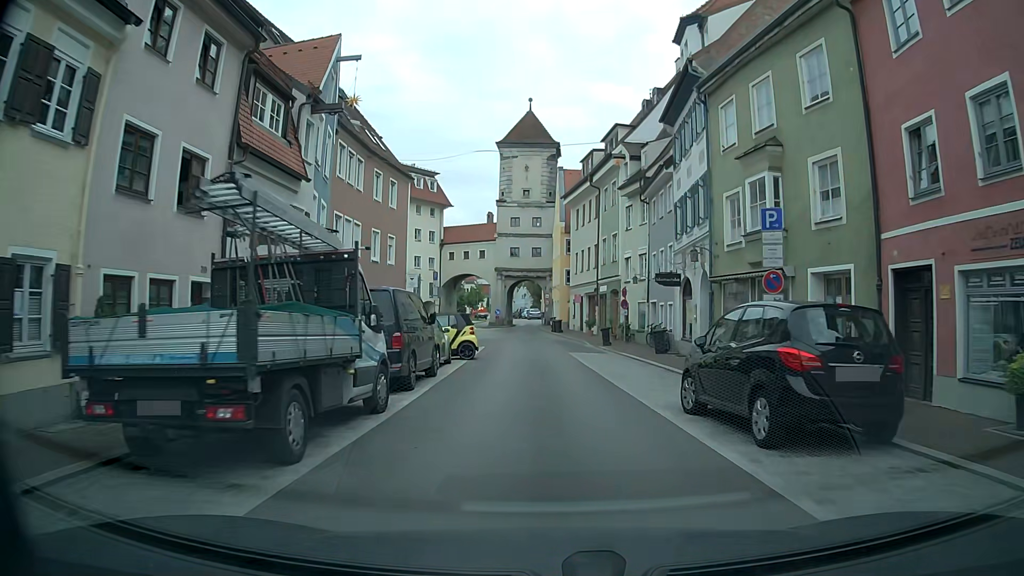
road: residential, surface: asphalt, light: Day
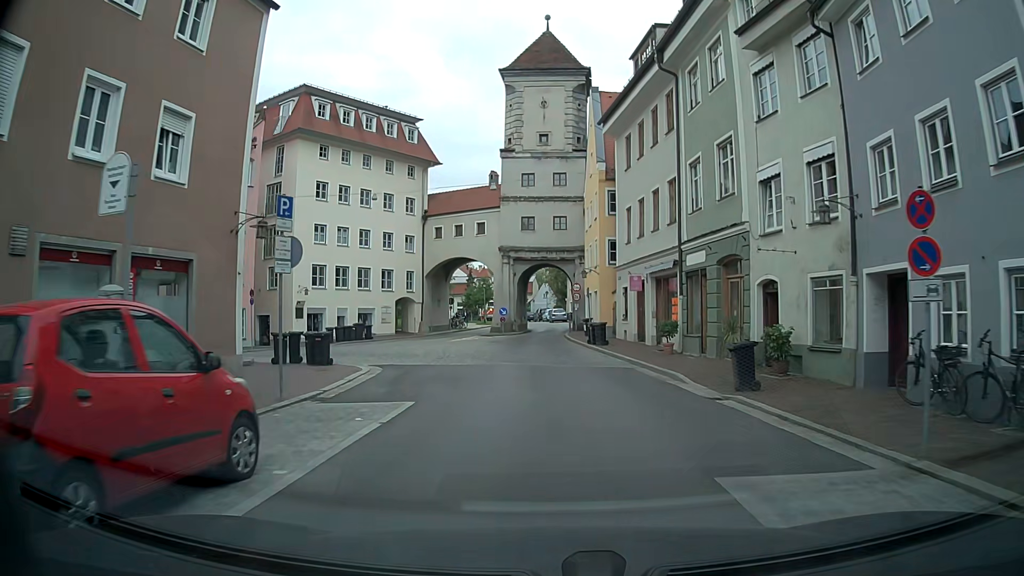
(-0.4, +21.7) m; -2°
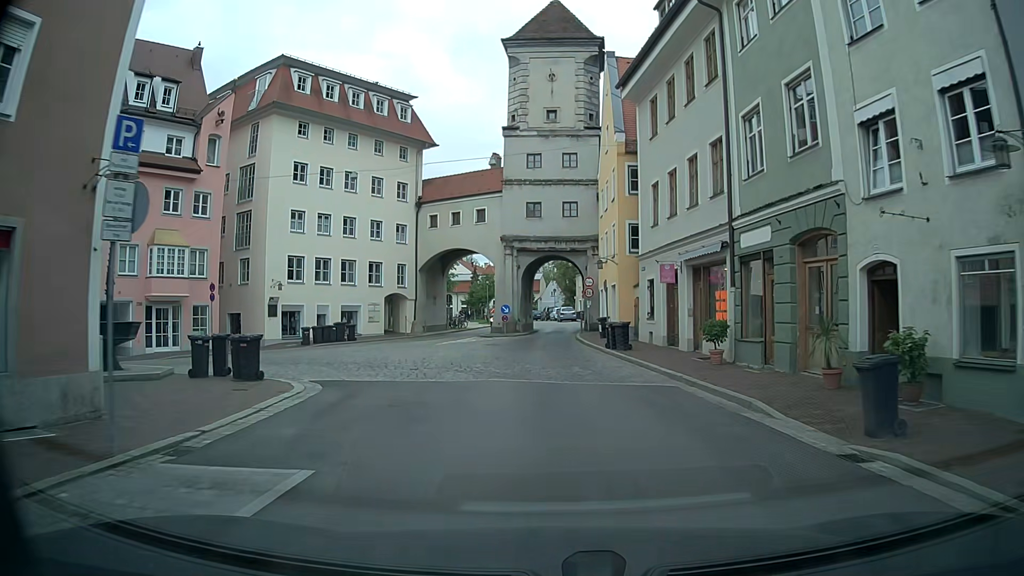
(0.0, +5.4) m; -1°
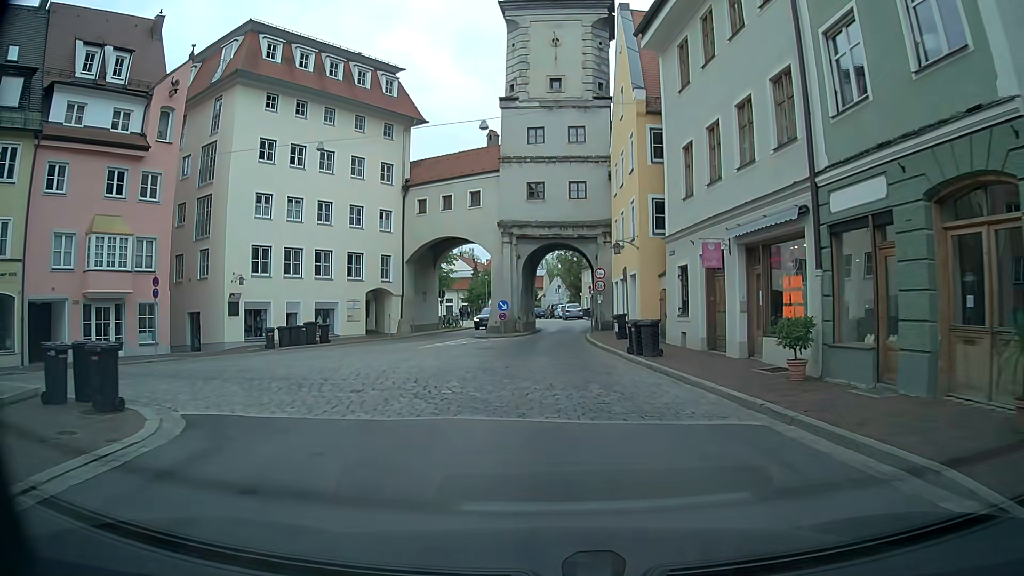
(0.0, +5.3) m; 0°
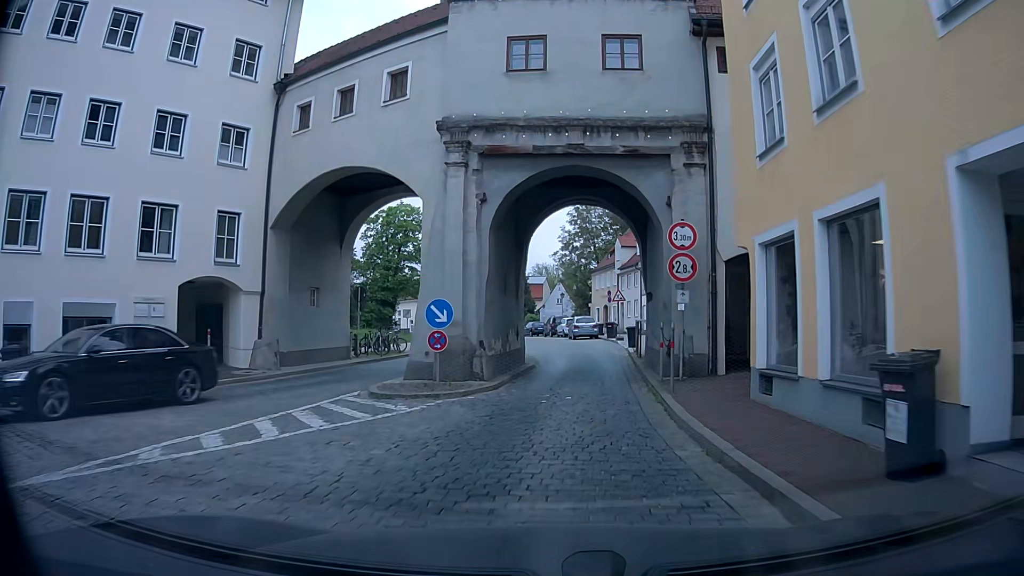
(-0.1, +20.3) m; -1°
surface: sett
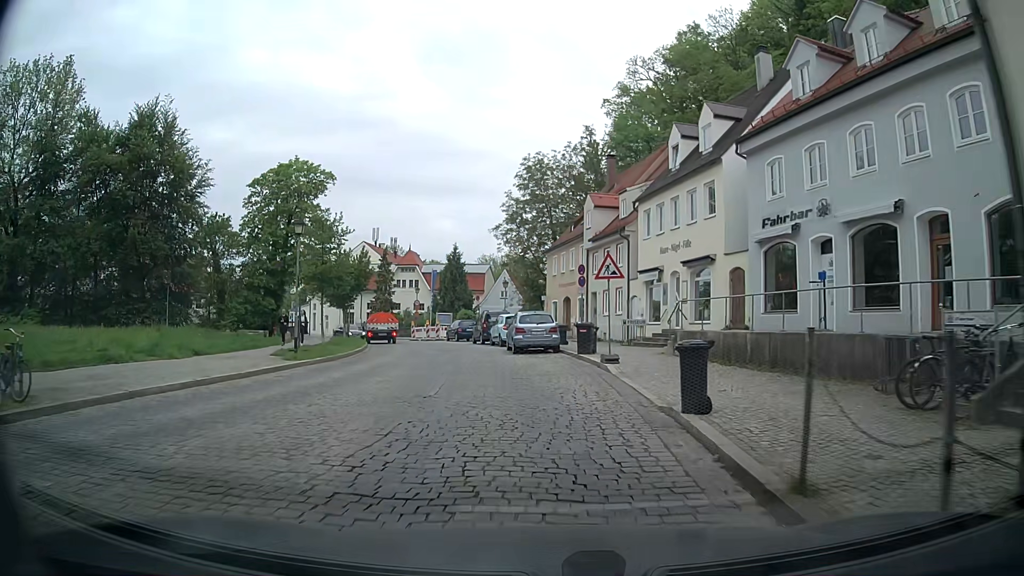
(+2.0, +21.0) m; +5°
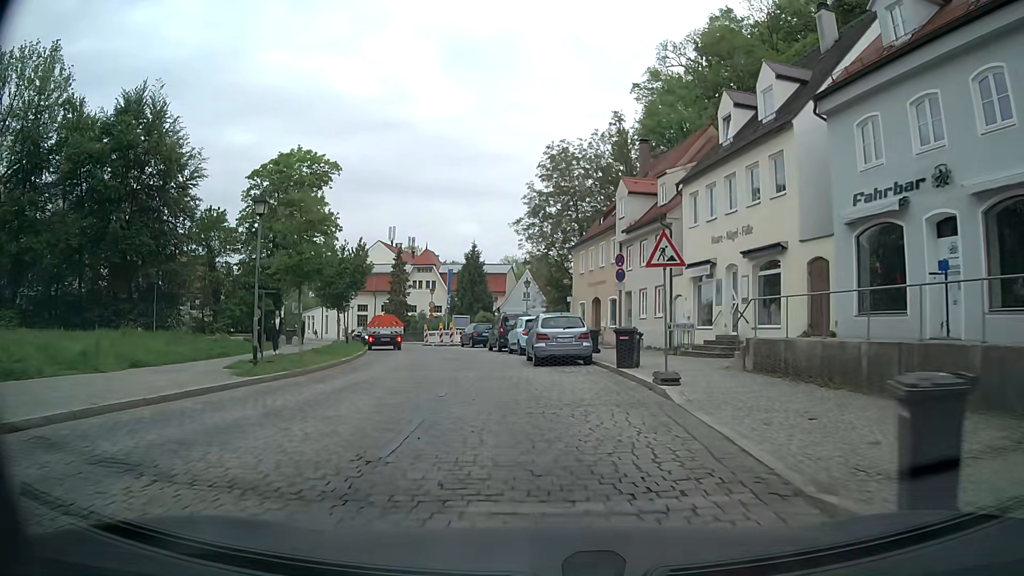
(-0.1, +5.2) m; -1°
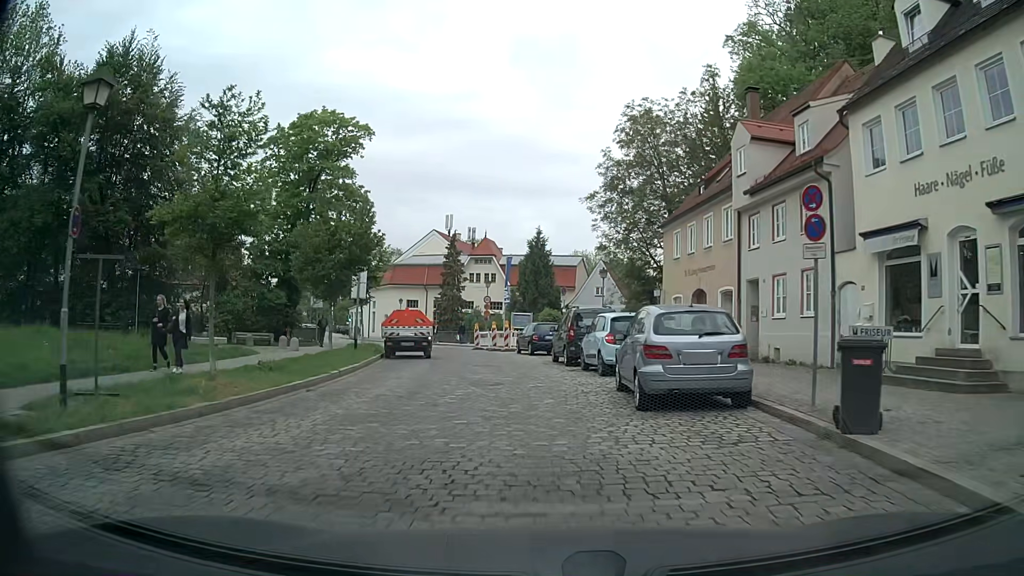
(-0.7, +10.3) m; -7°
